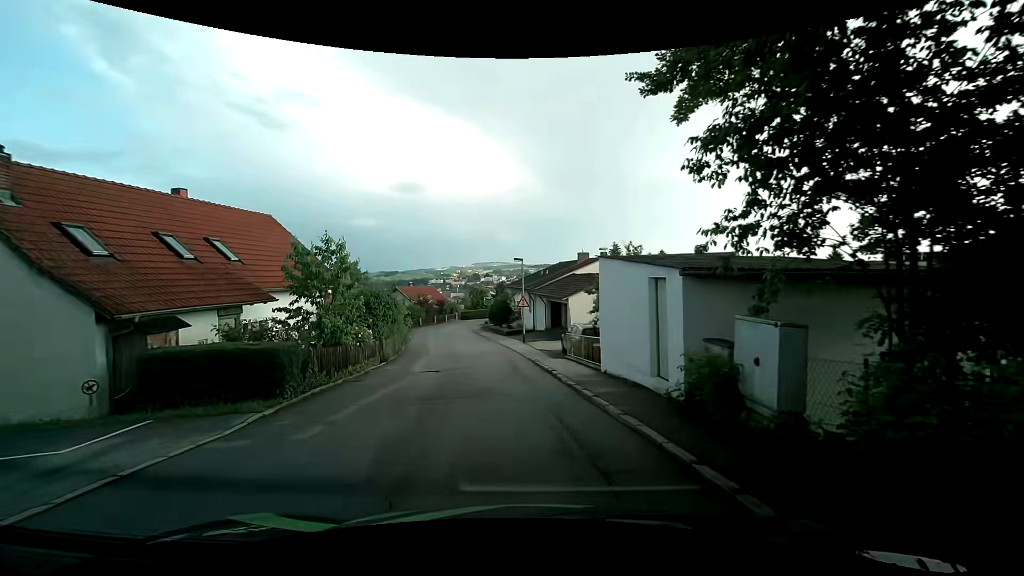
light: Day
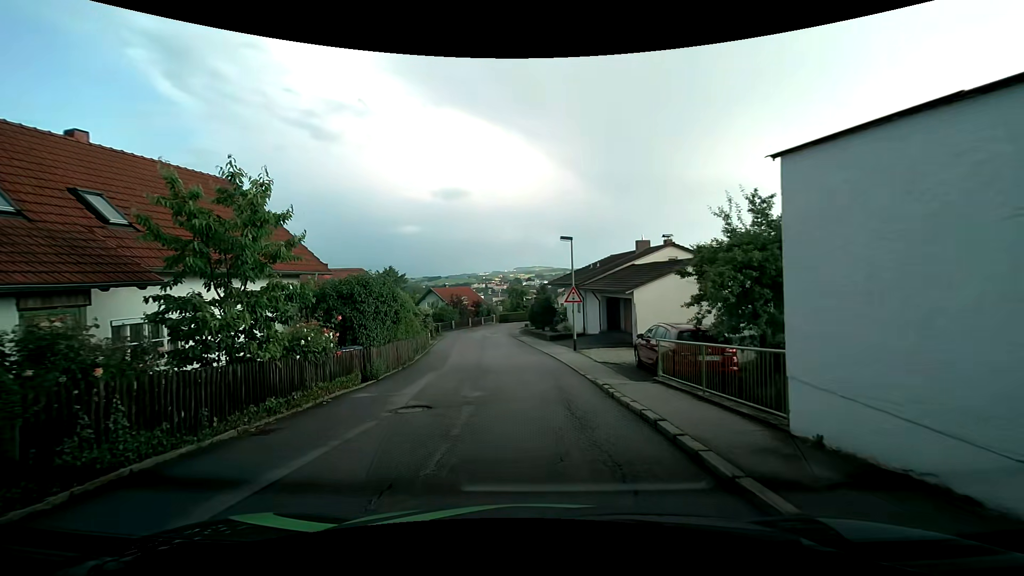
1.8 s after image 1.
(-0.2, +7.5) m; -4°
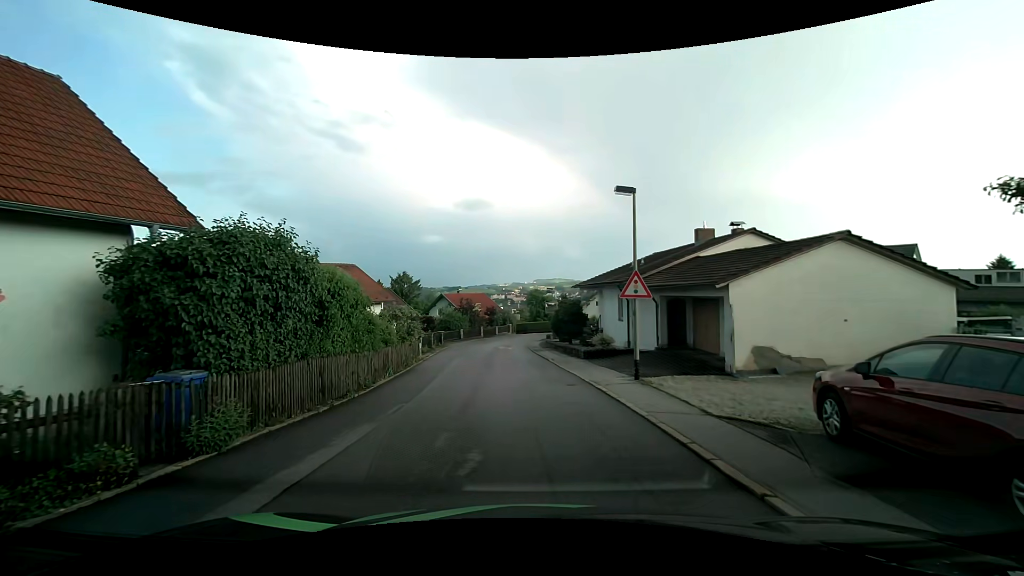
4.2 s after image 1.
(-0.3, +8.9) m; -2°
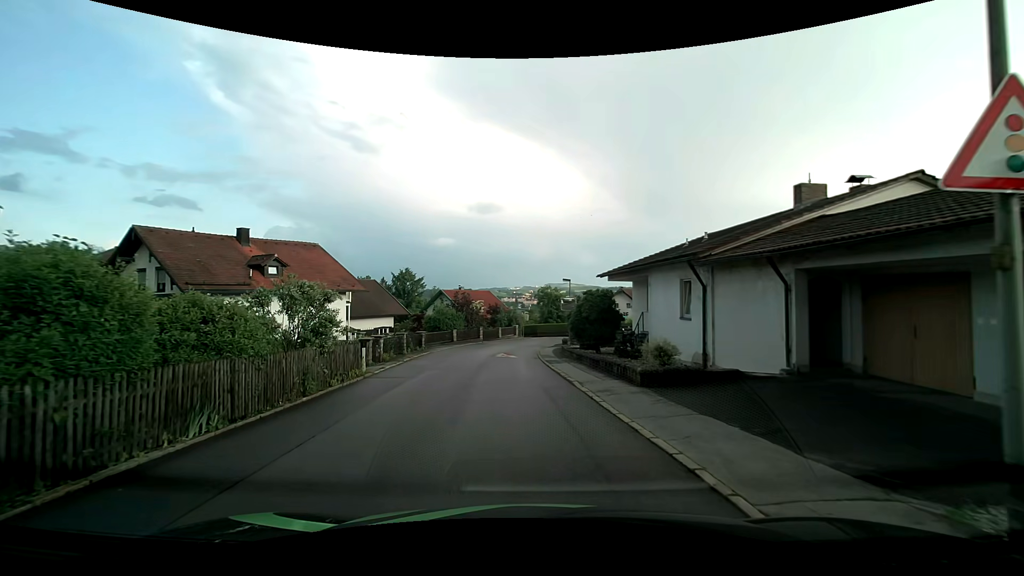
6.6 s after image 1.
(-0.1, +10.2) m; -1°
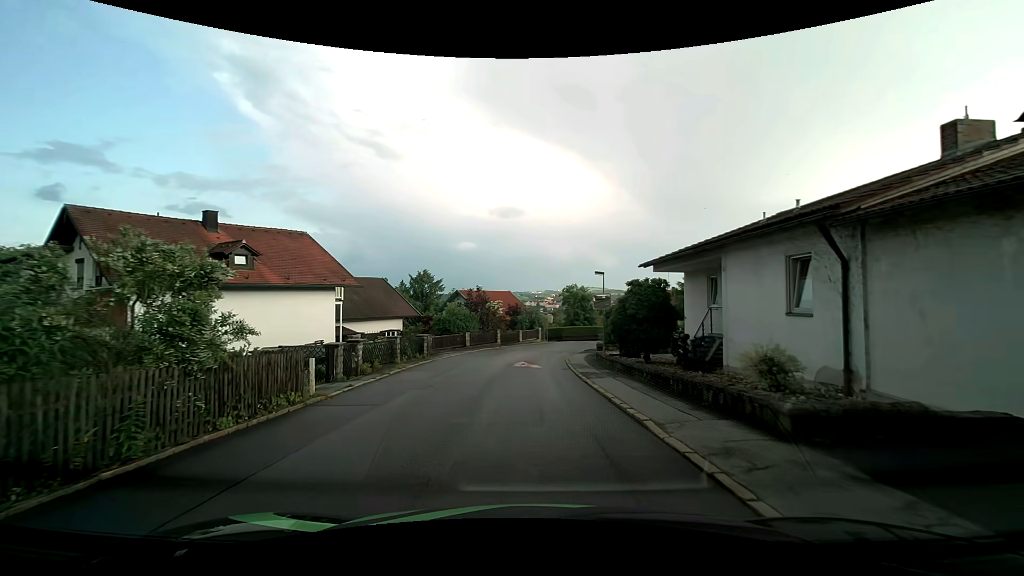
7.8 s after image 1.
(-0.1, +5.7) m; -2°
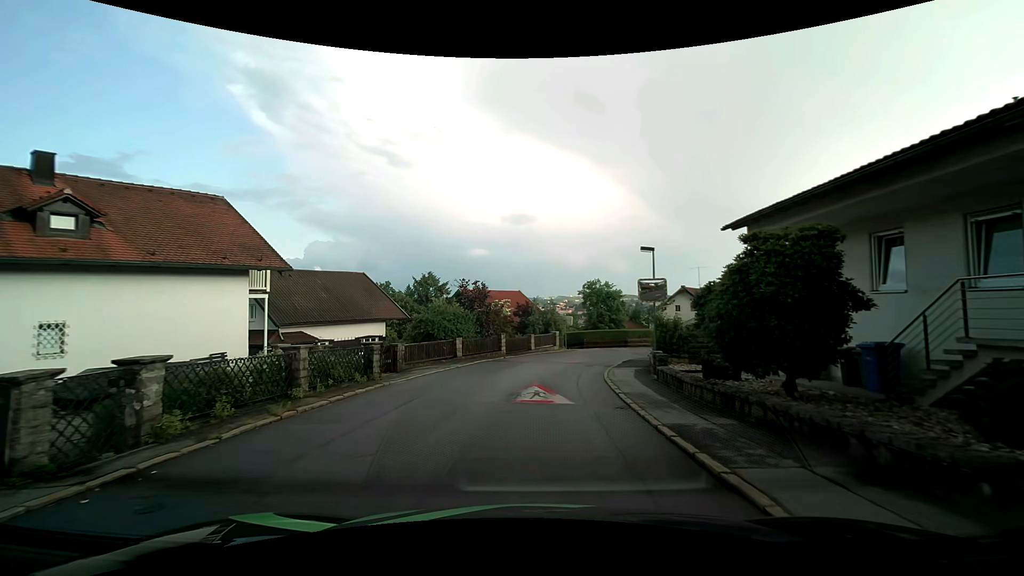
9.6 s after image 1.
(-0.2, +9.5) m; -2°
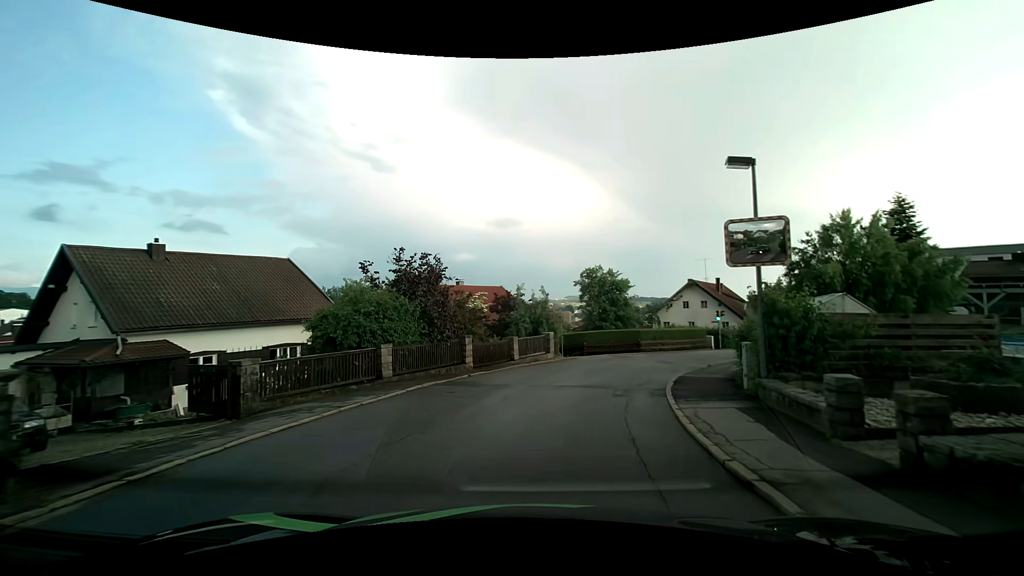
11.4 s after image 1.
(+0.1, +10.4) m; +1°
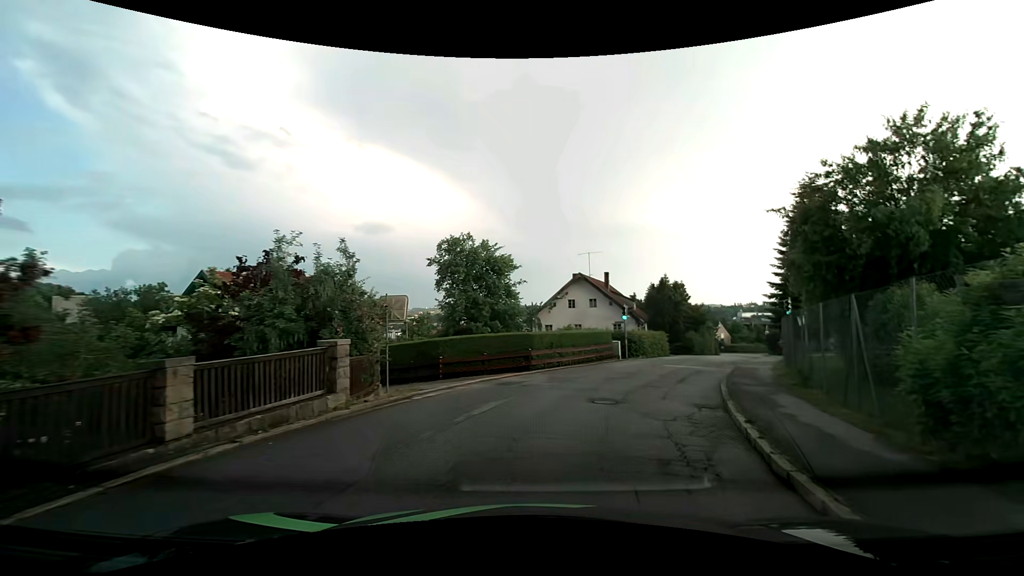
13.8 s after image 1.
(+1.5, +14.0) m; +15°
(+1, +10) (+5, +19) (+9, +28) (+14, +37) (+18, +46) (+23, +55) (+27, +64) (+31, +73) (+35, +82) (+38, +92) m
